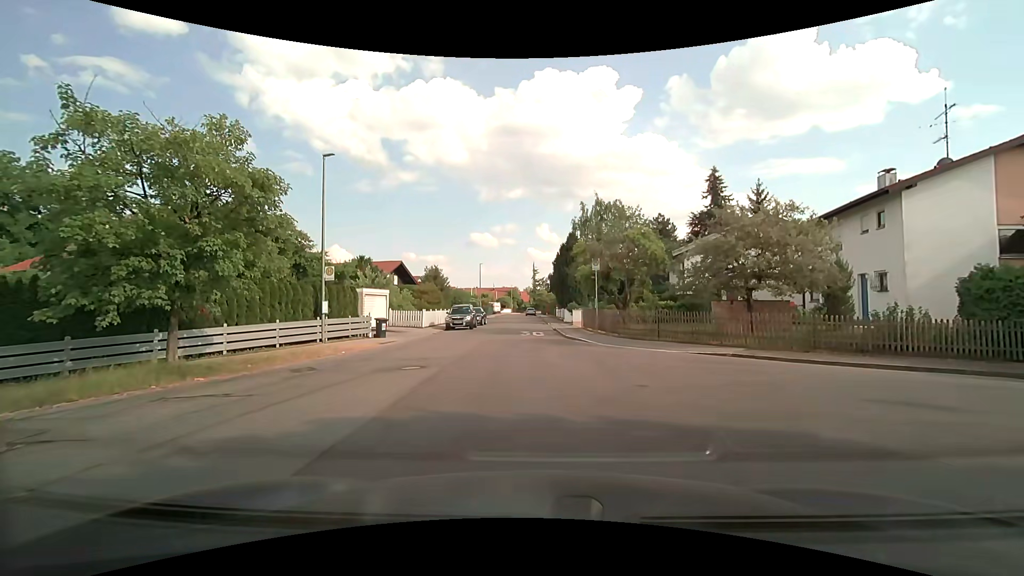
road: residential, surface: asphalt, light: Day
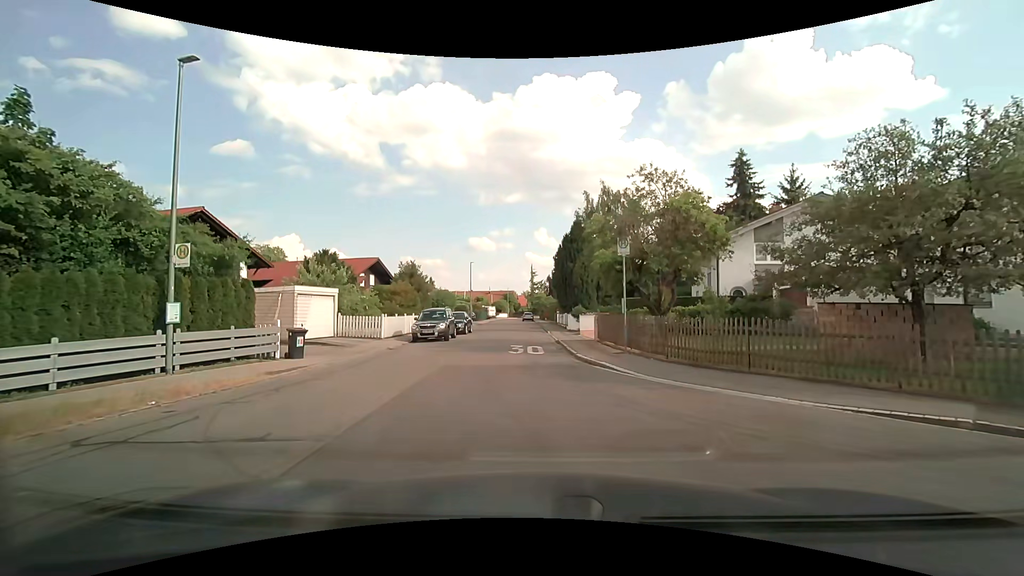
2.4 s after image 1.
(+0.1, +8.1) m; +1°
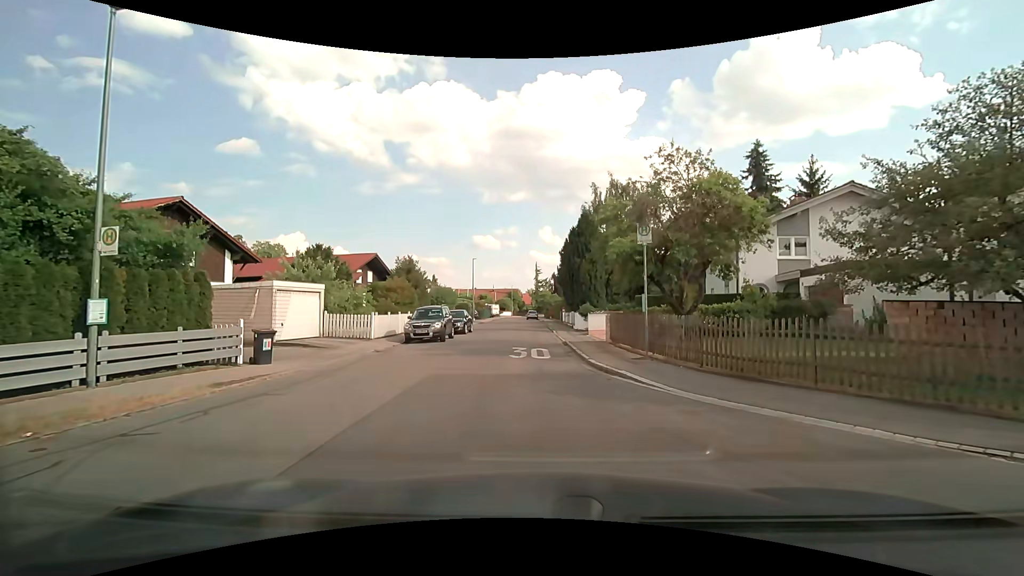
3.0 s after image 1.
(0.0, +2.3) m; 0°
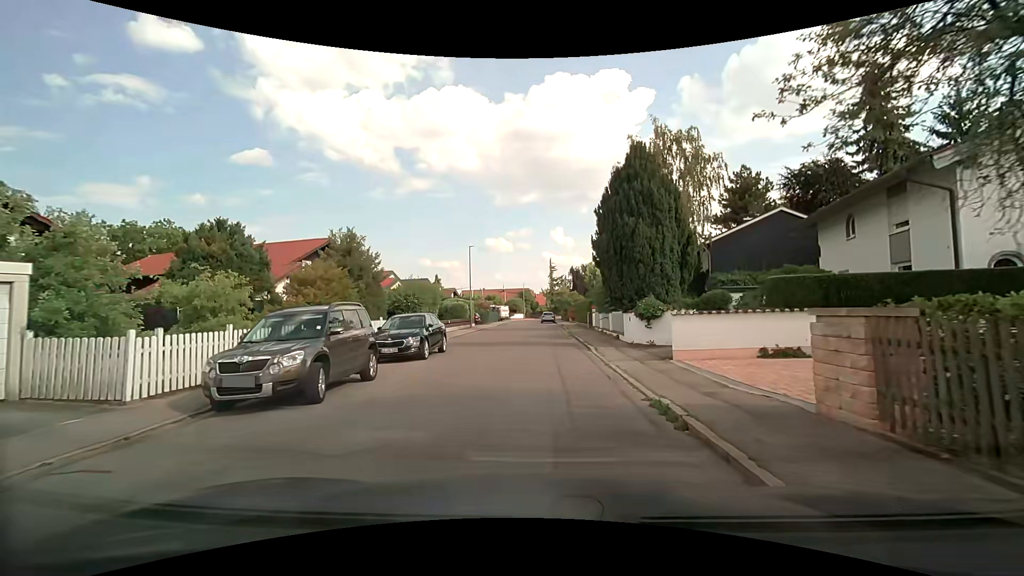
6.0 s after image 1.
(-0.4, +14.3) m; -2°
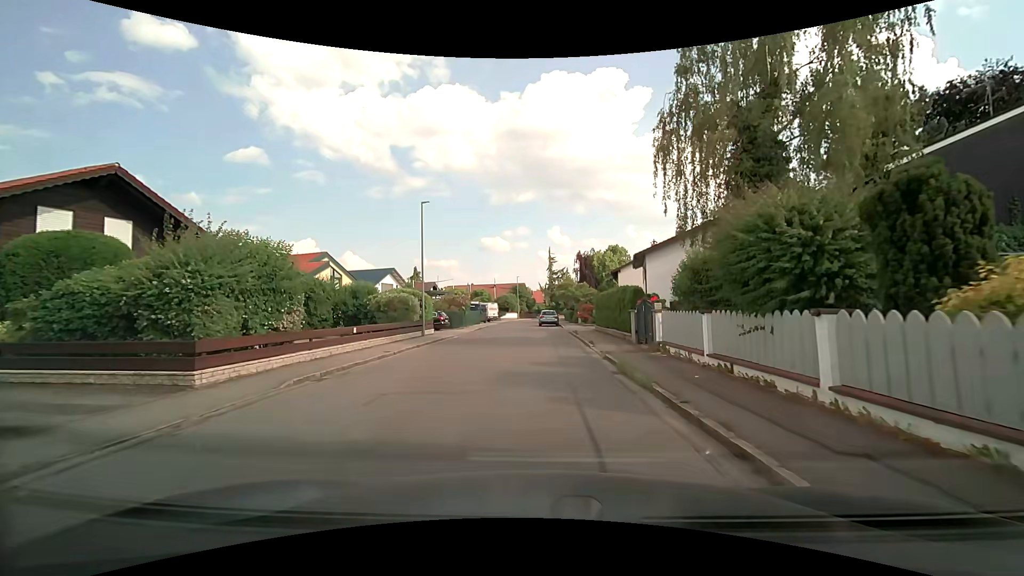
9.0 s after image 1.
(+0.1, +18.6) m; 0°
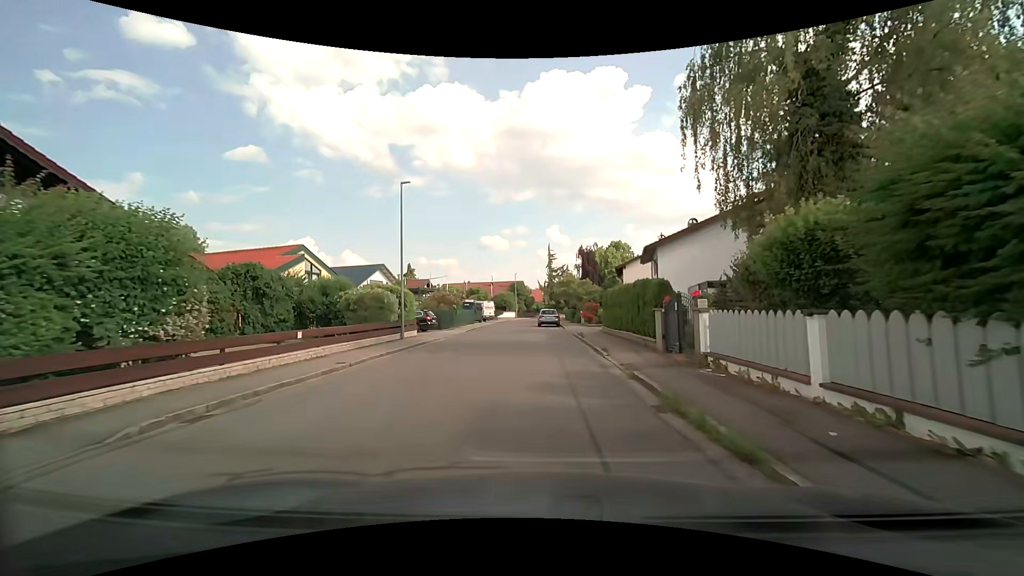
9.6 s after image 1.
(0.0, +4.2) m; 0°
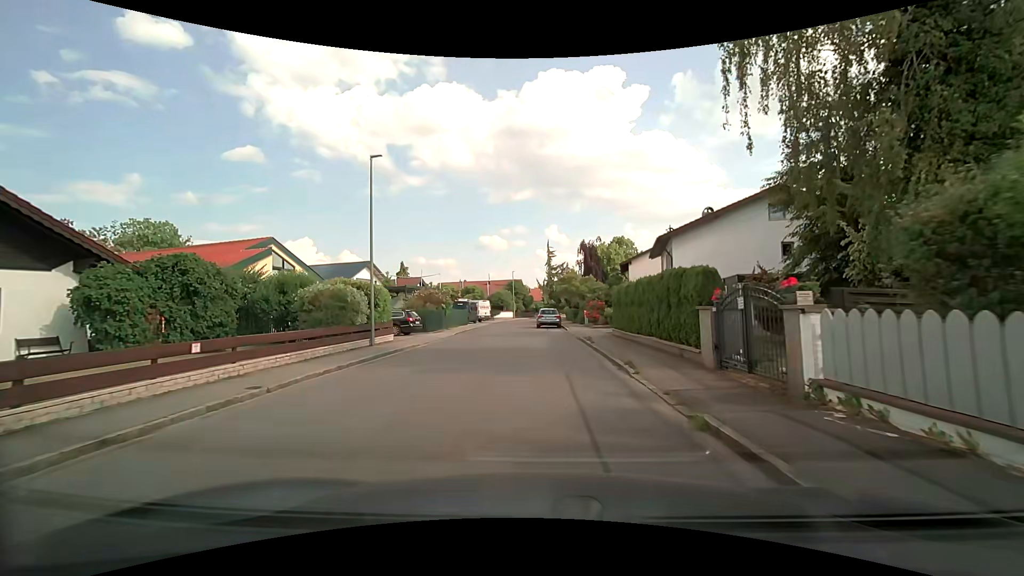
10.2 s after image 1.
(0.0, +4.2) m; 0°
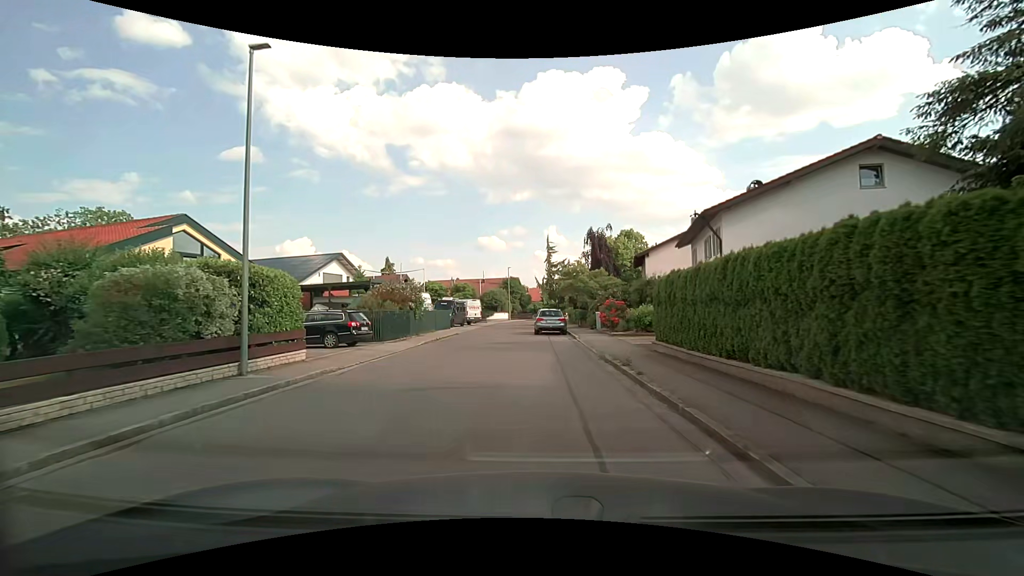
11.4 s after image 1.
(0.0, +8.6) m; 0°
(0, +10) (-1, +20) (-2, +30) (-2, +40) (-2, +50) (0, +60) (+3, +69) (+7, +79) (+12, +87) (+18, +95) m
